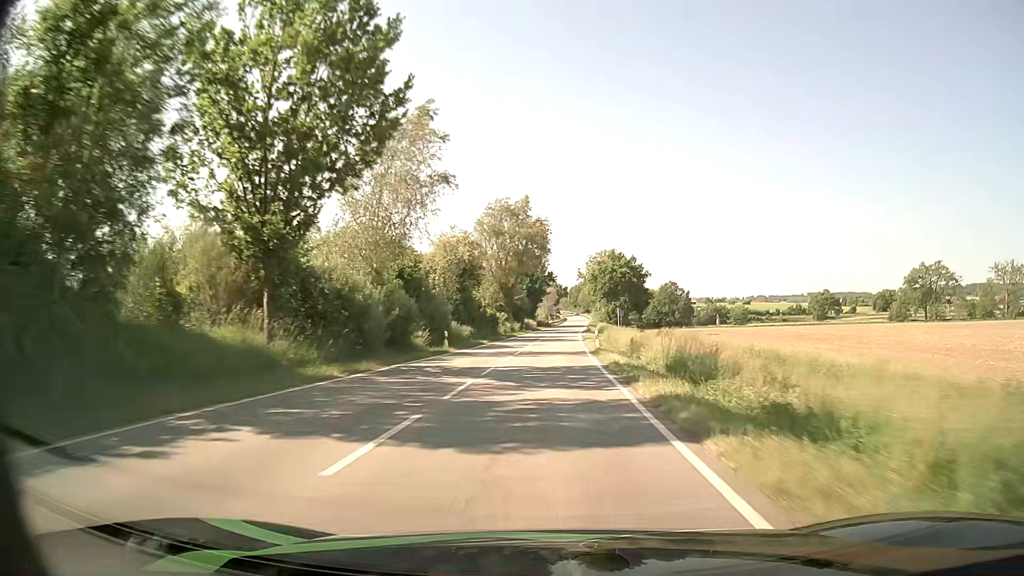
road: secondary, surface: asphalt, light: Day
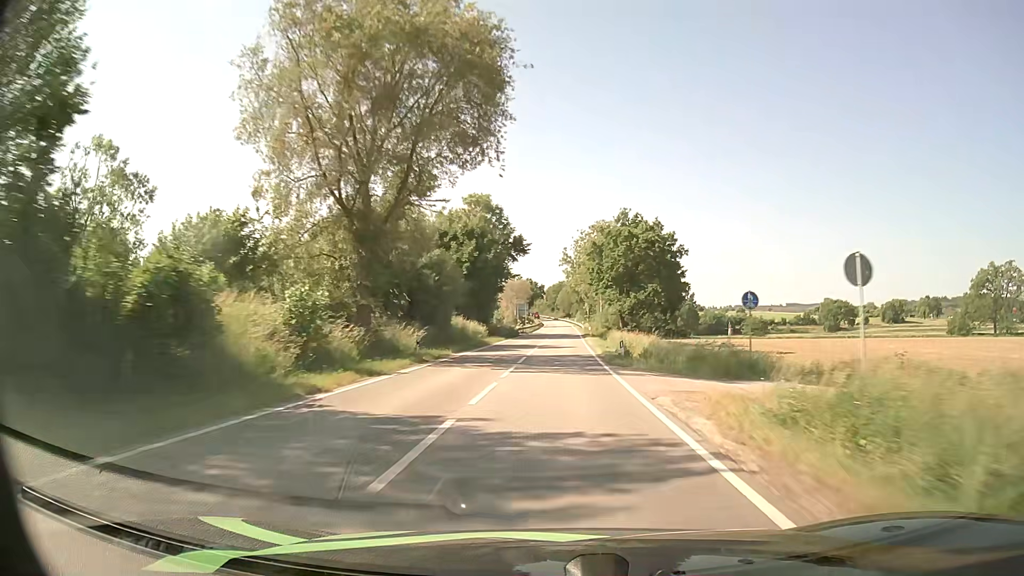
(+0.9, +54.5) m; +2°
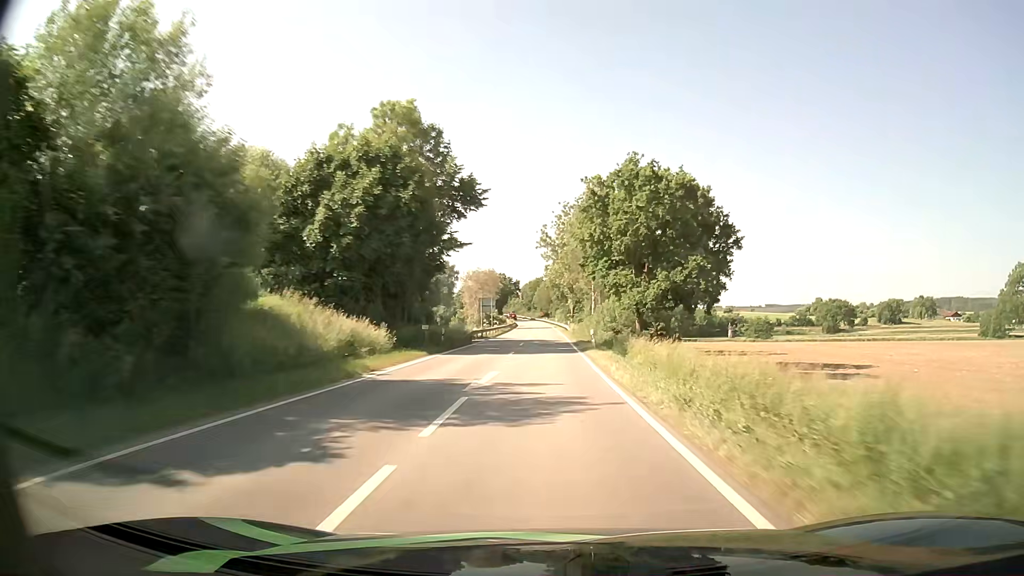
(+0.5, +27.1) m; +2°
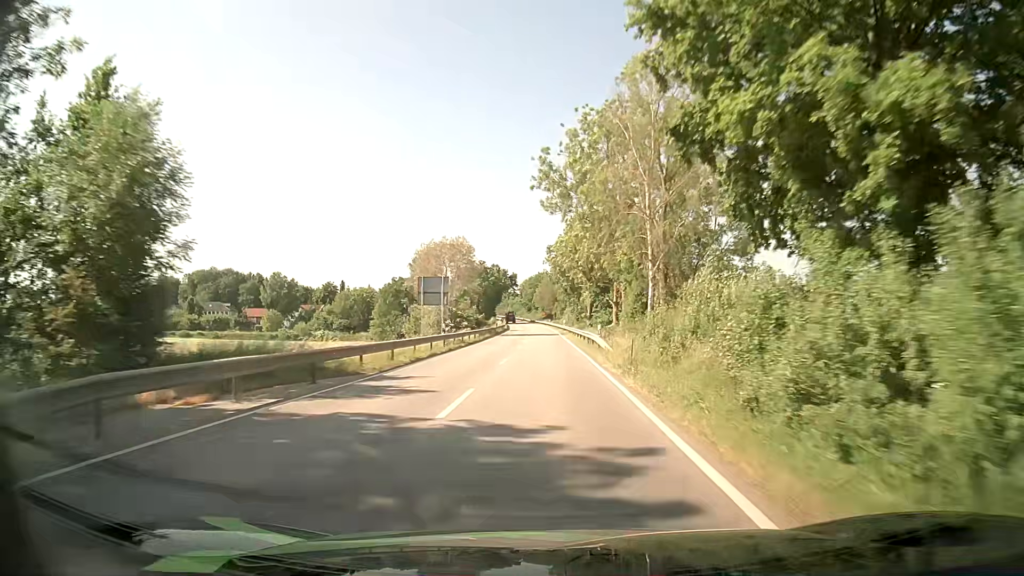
(-0.1, +40.5) m; -1°
